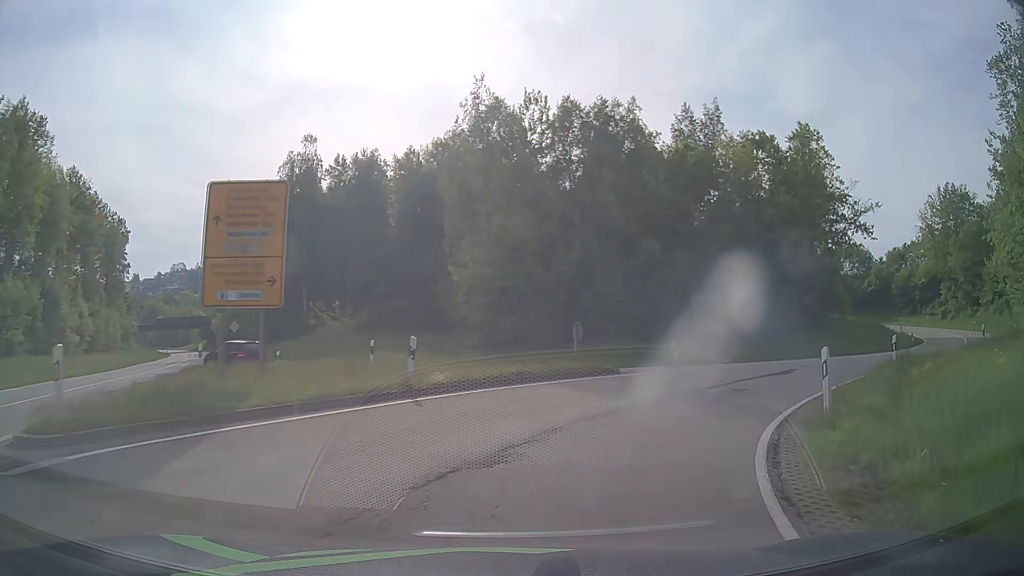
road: secondary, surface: asphalt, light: Day
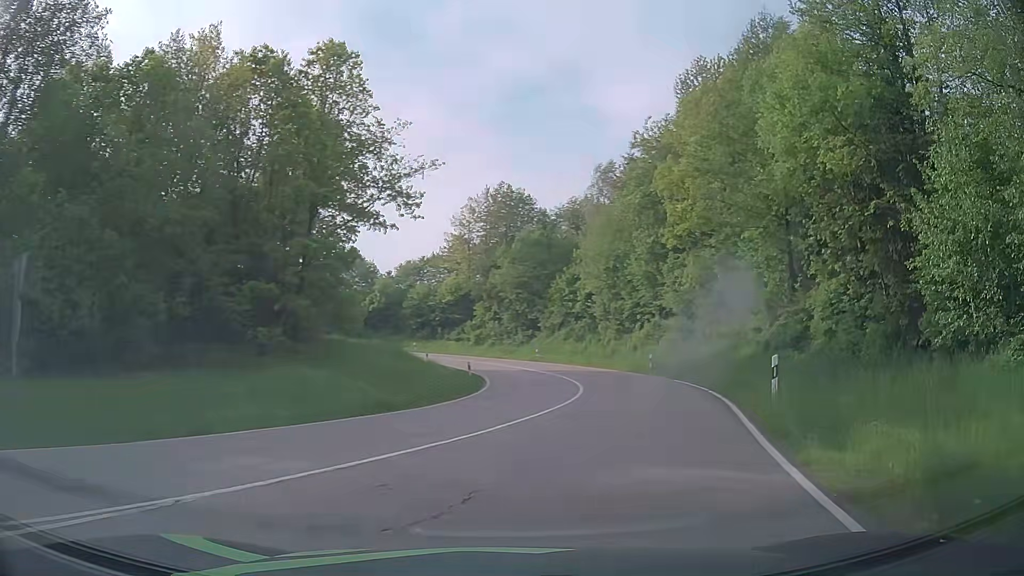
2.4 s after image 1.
(+7.3, +18.7) m; +44°
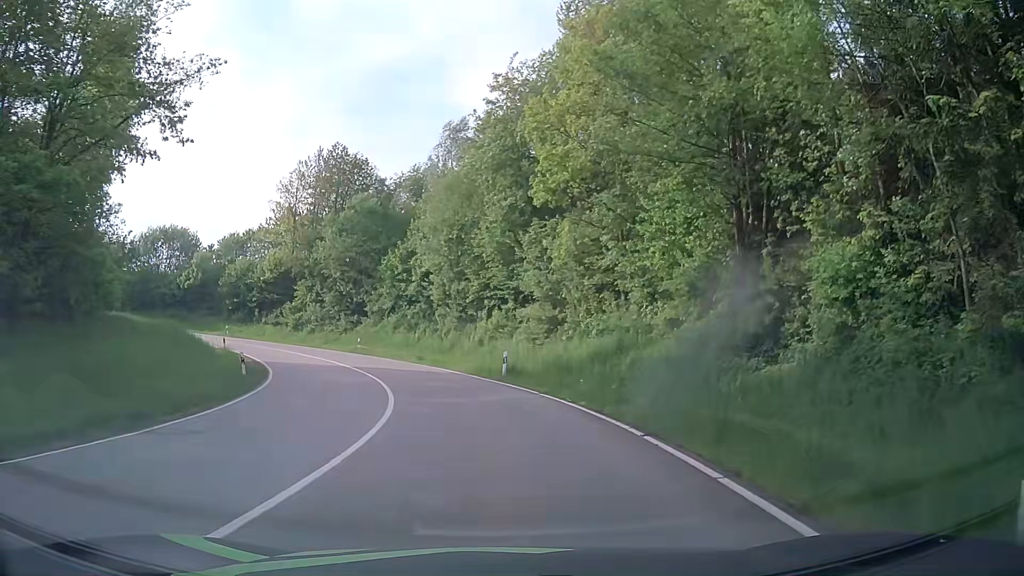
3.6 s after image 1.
(+1.7, +10.9) m; +15°
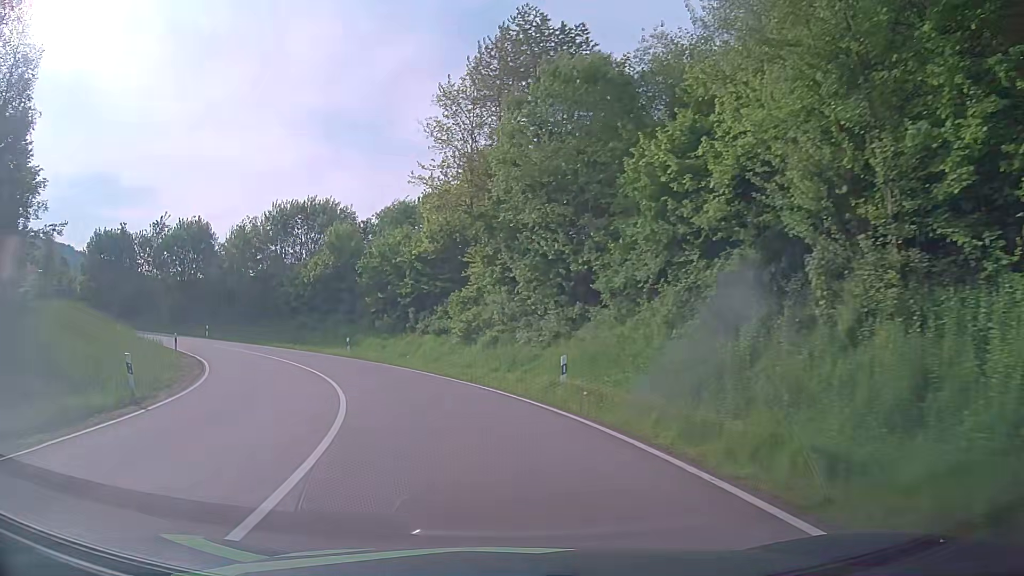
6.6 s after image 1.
(-4.4, +31.9) m; -21°
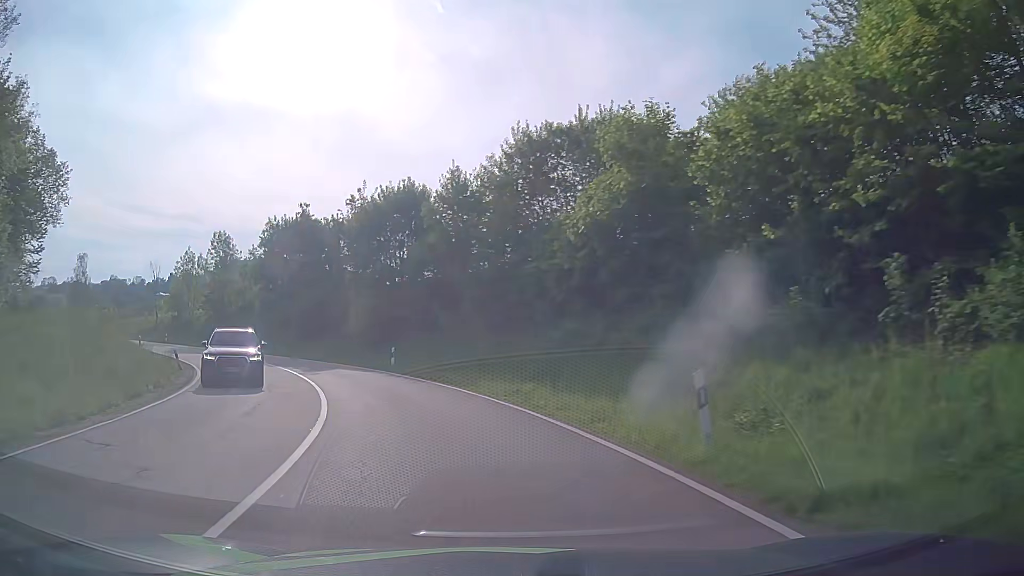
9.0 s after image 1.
(-6.5, +28.3) m; -27°
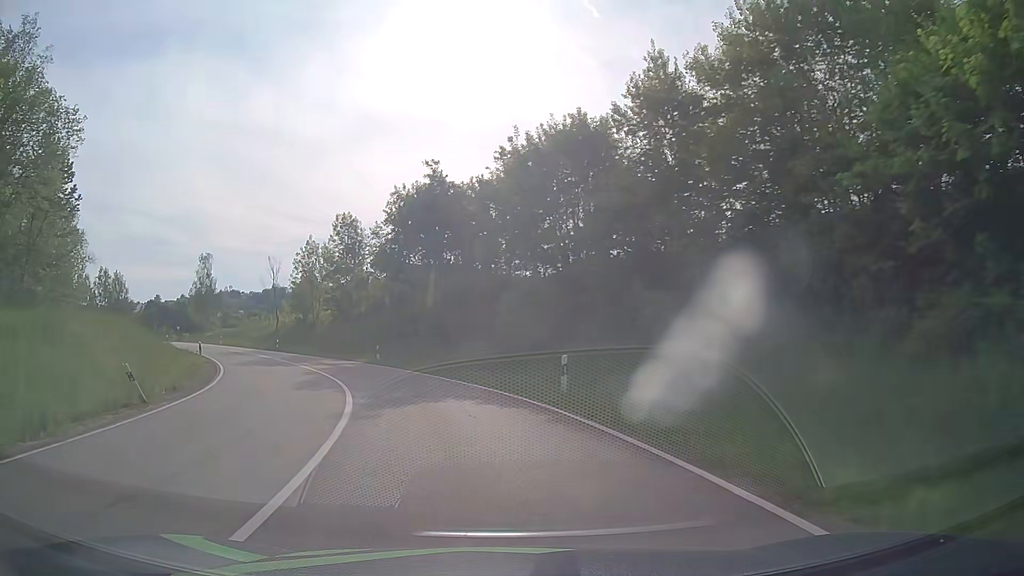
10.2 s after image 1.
(-2.0, +14.9) m; -15°
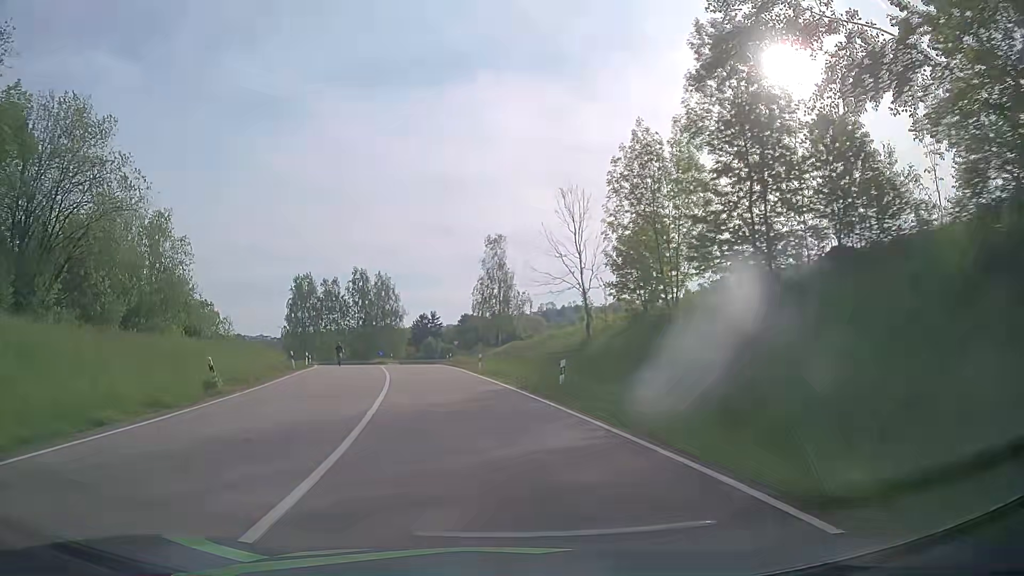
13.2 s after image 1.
(-10.8, +36.9) m; -30°
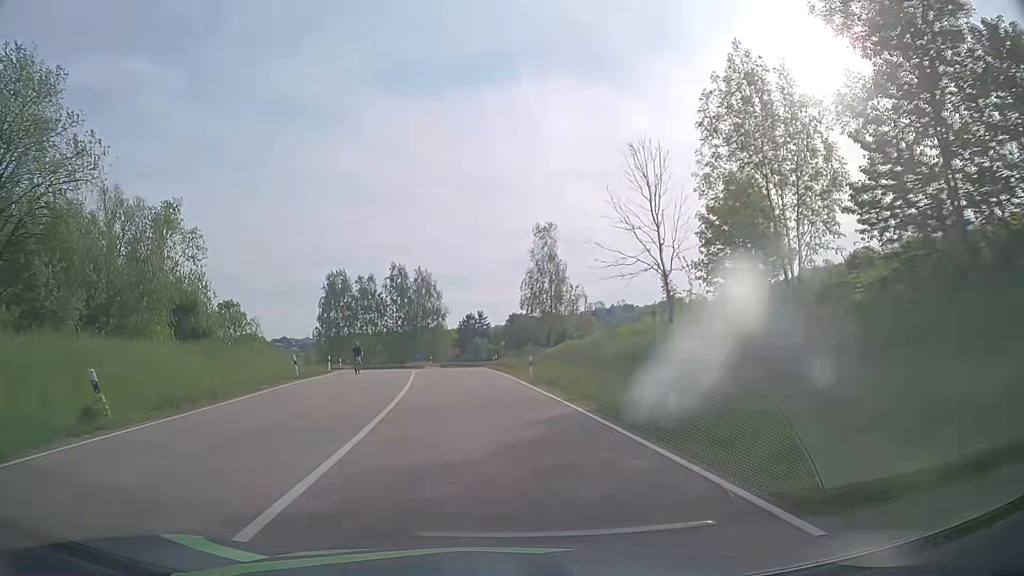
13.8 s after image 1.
(-0.4, +8.1) m; -5°
(0, +10) (-1, +20) (-2, +30) (-3, +40) (-3, +50) (-4, +60) (-4, +70) (-1, +79) (+6, +86) (+15, +90) m
